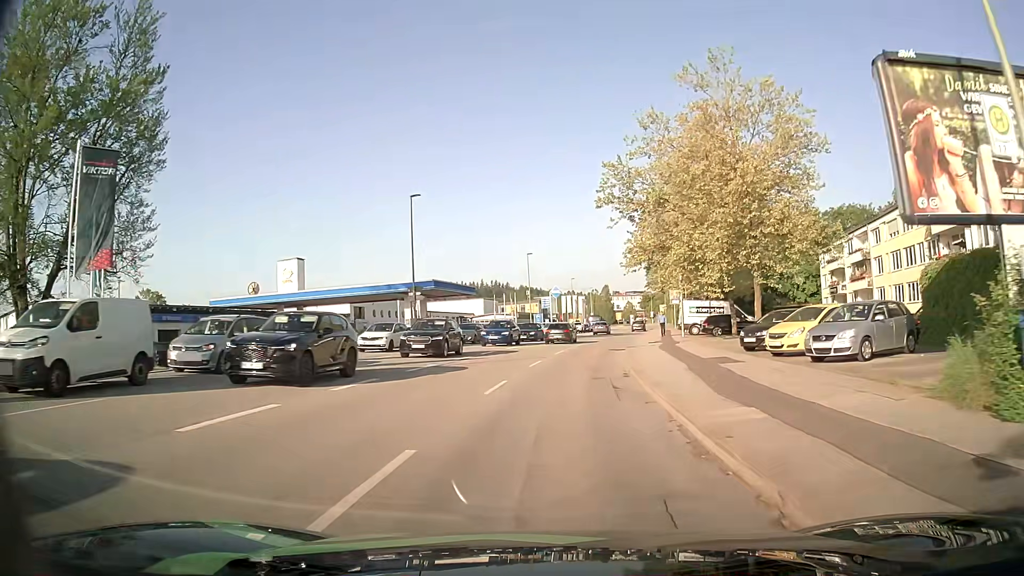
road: tertiary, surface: asphalt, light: Day
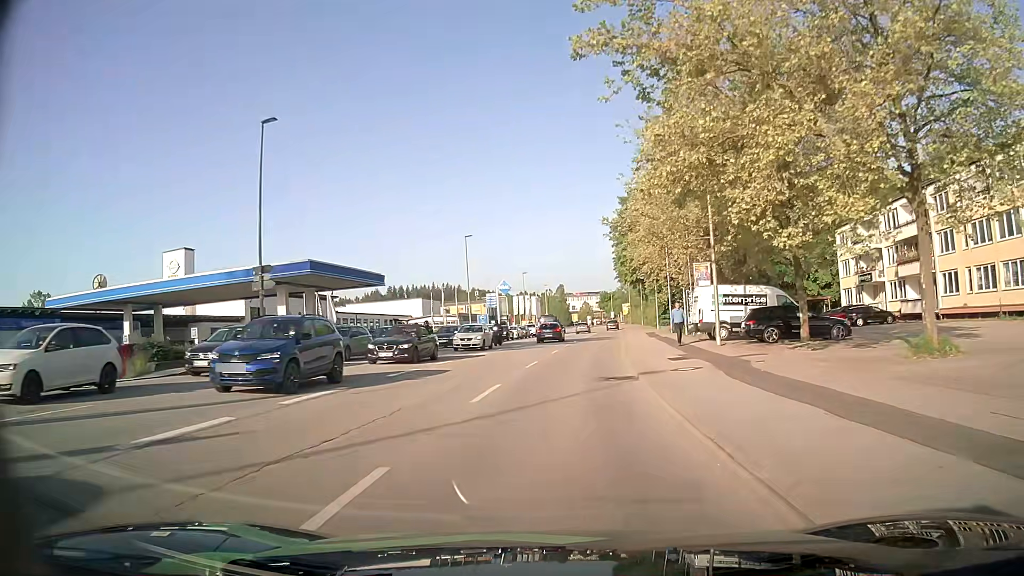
(+0.7, +19.3) m; +4°
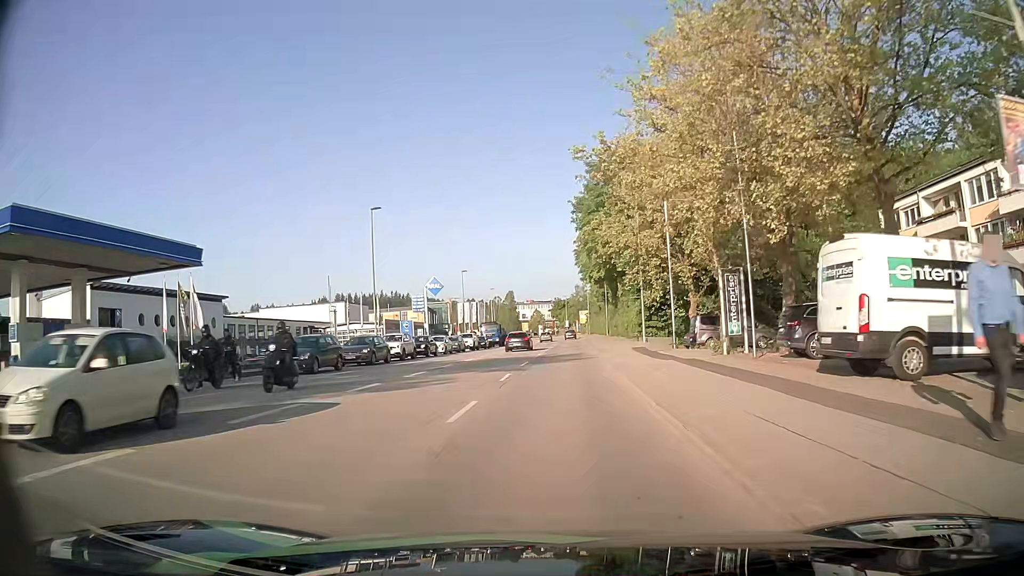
(+0.6, +19.8) m; +3°
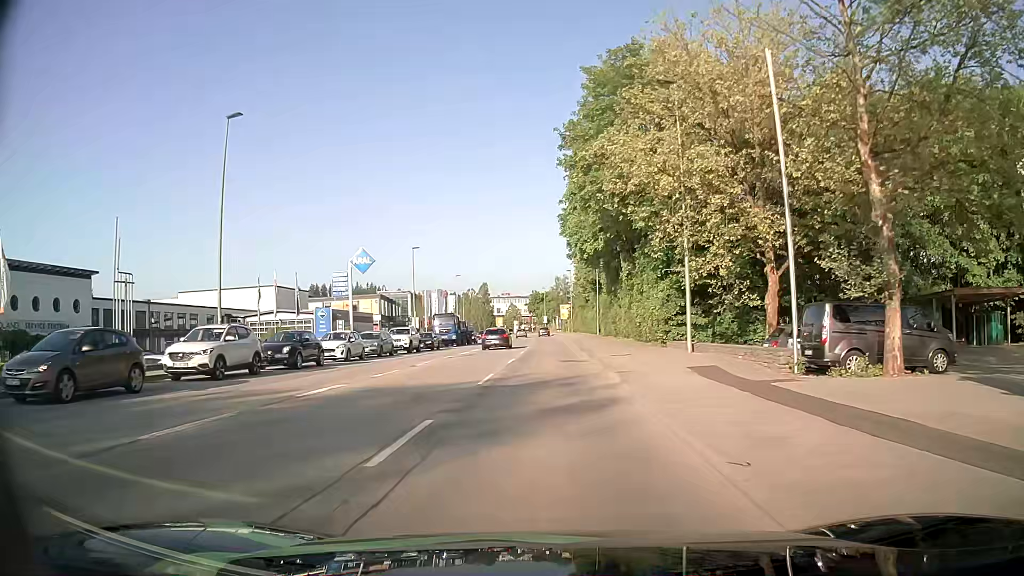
(+0.7, +20.4) m; +2°
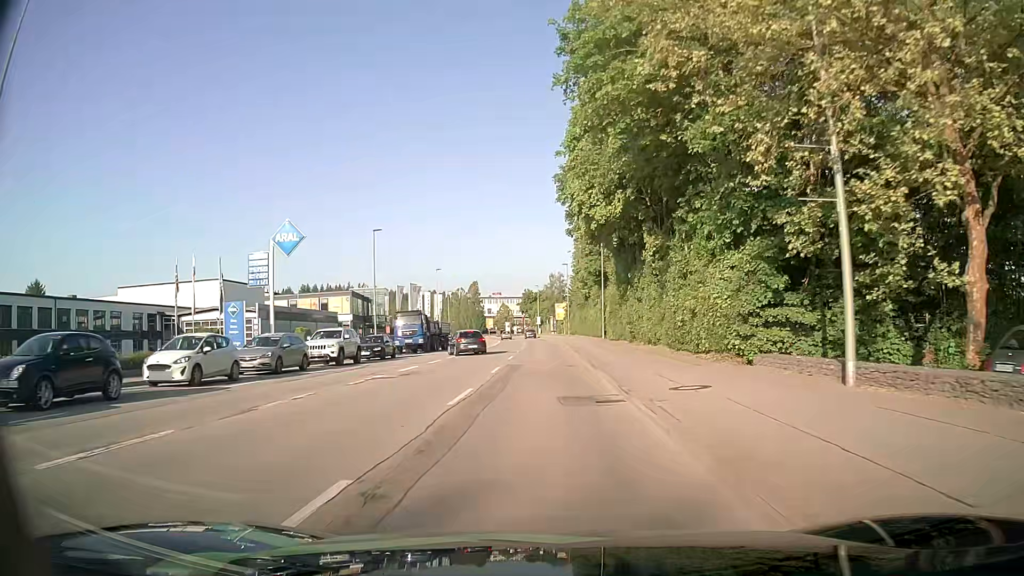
(+0.2, +13.9) m; +1°
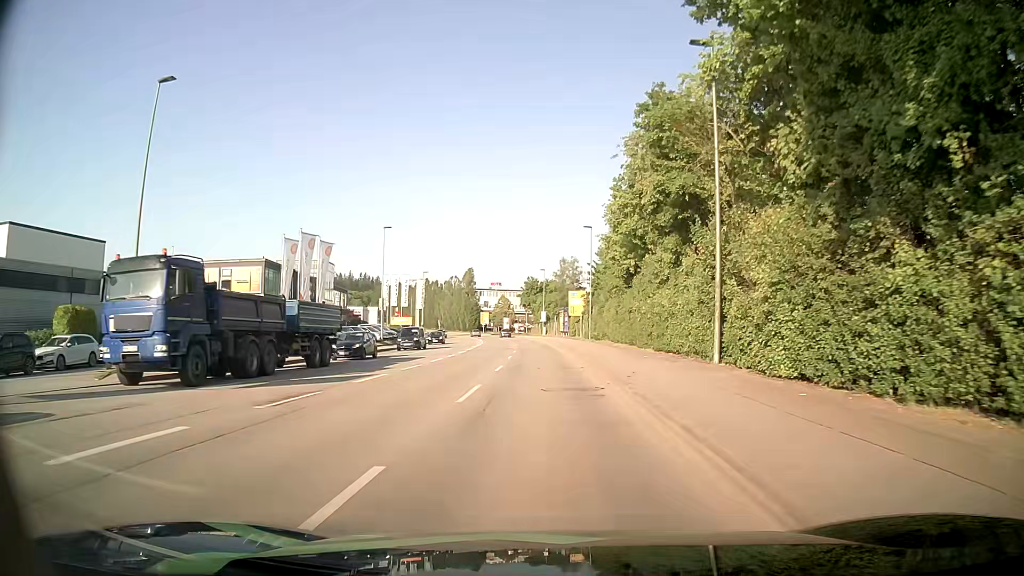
(-0.1, +35.9) m; -1°
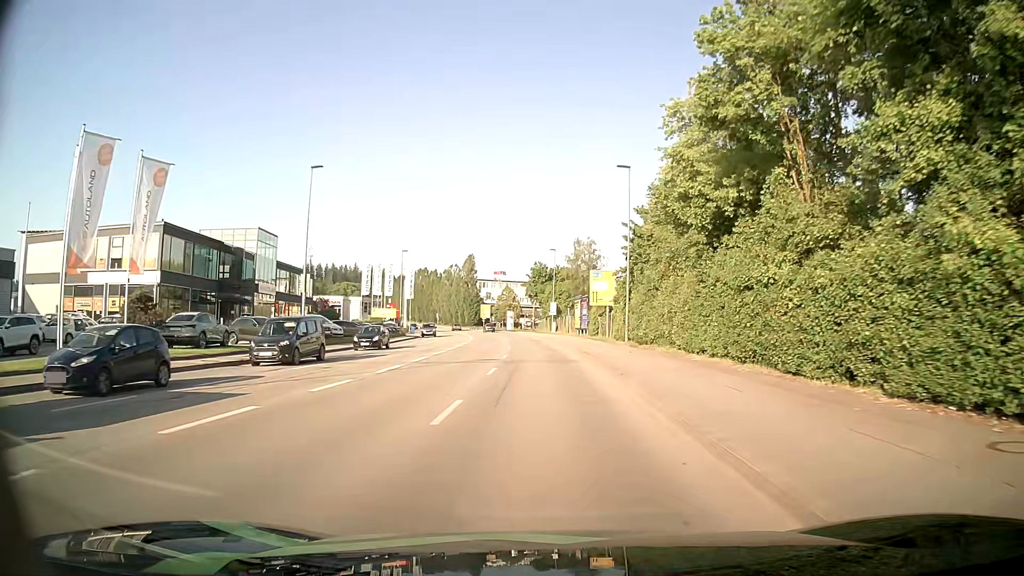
(+0.2, +21.9) m; 0°
